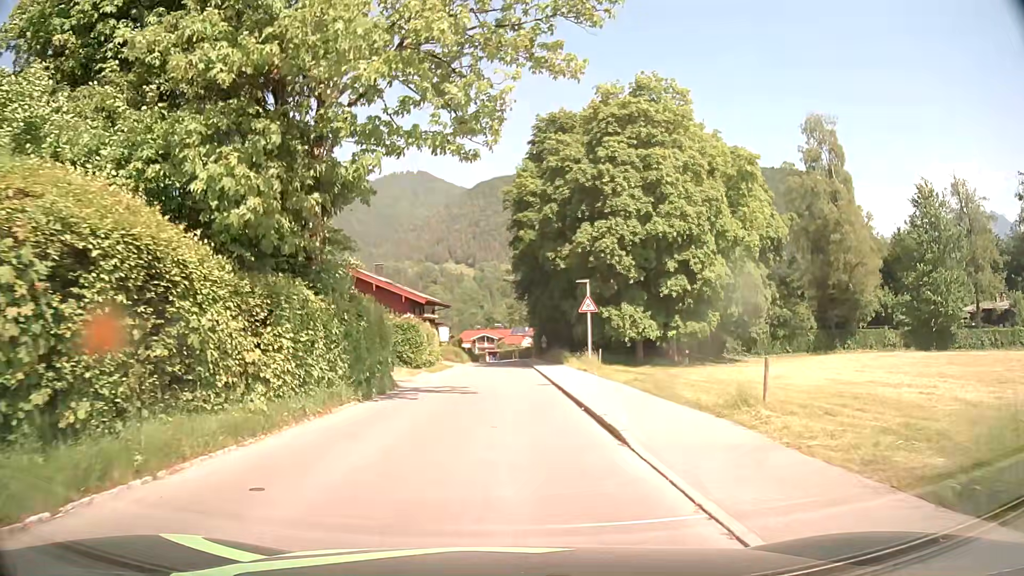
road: tertiary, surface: asphalt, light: Day
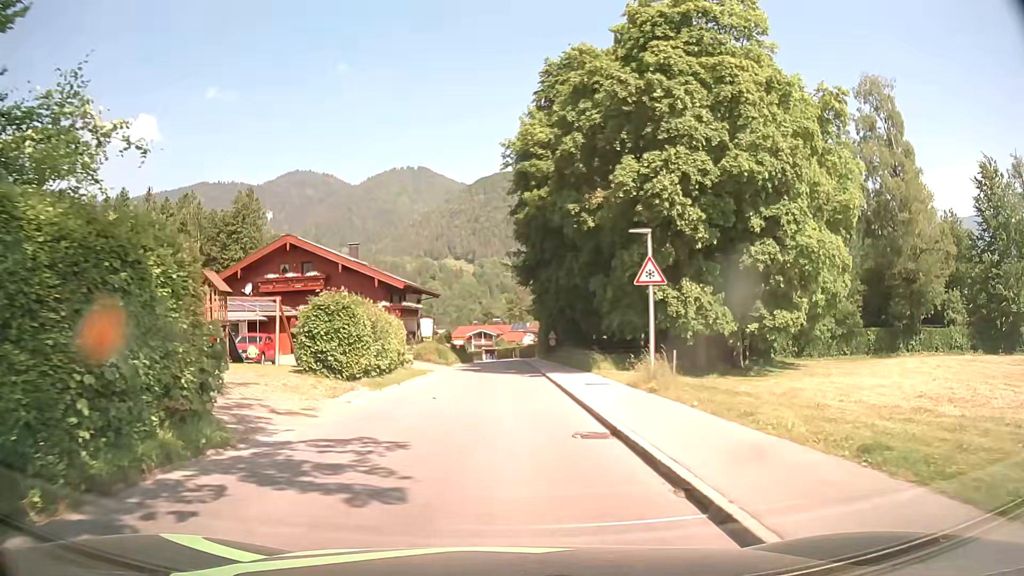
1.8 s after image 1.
(0.0, +13.5) m; 0°
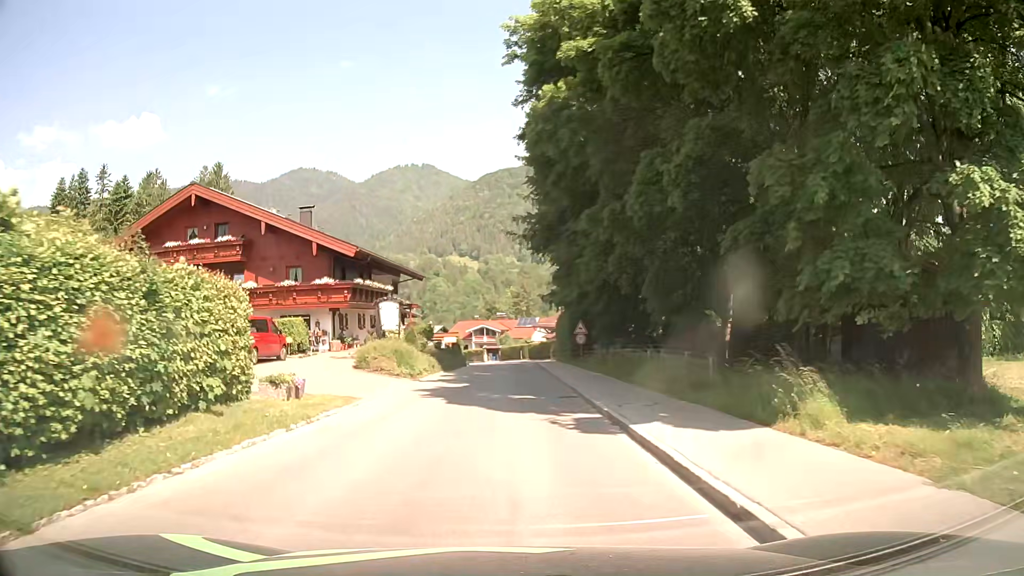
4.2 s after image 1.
(-0.1, +18.1) m; -1°
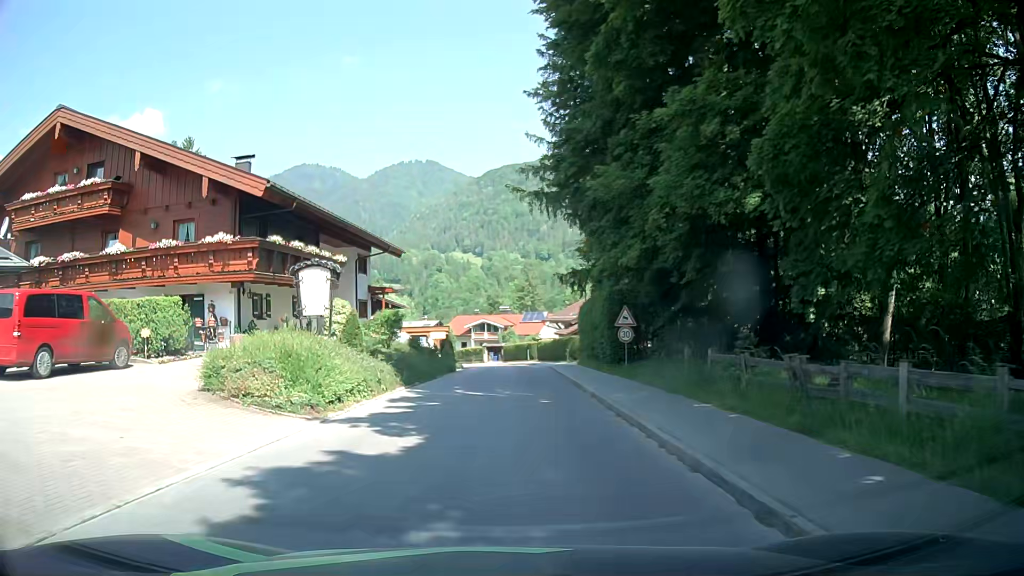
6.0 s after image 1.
(-0.2, +13.5) m; -2°
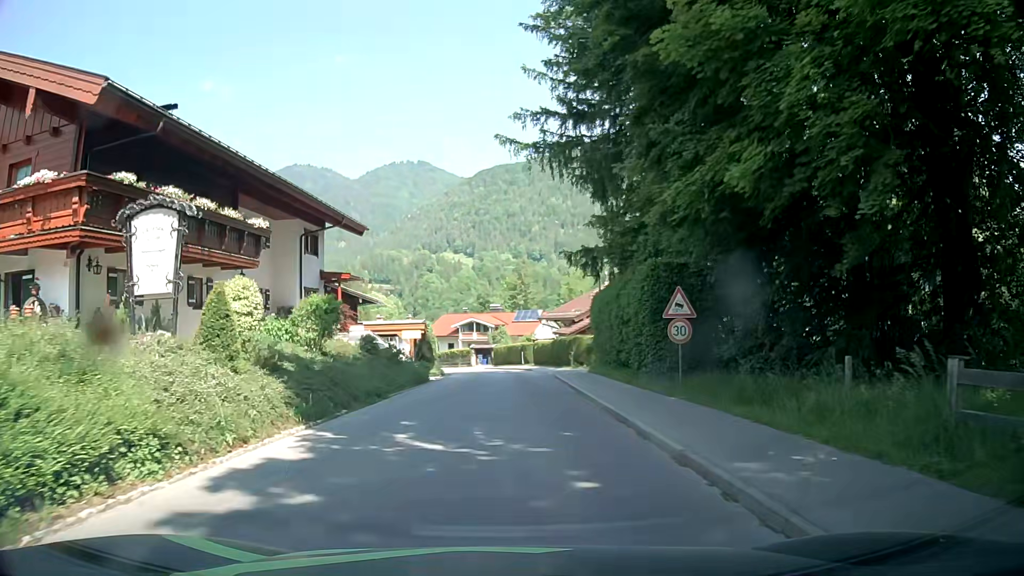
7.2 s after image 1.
(+0.2, +9.1) m; +2°
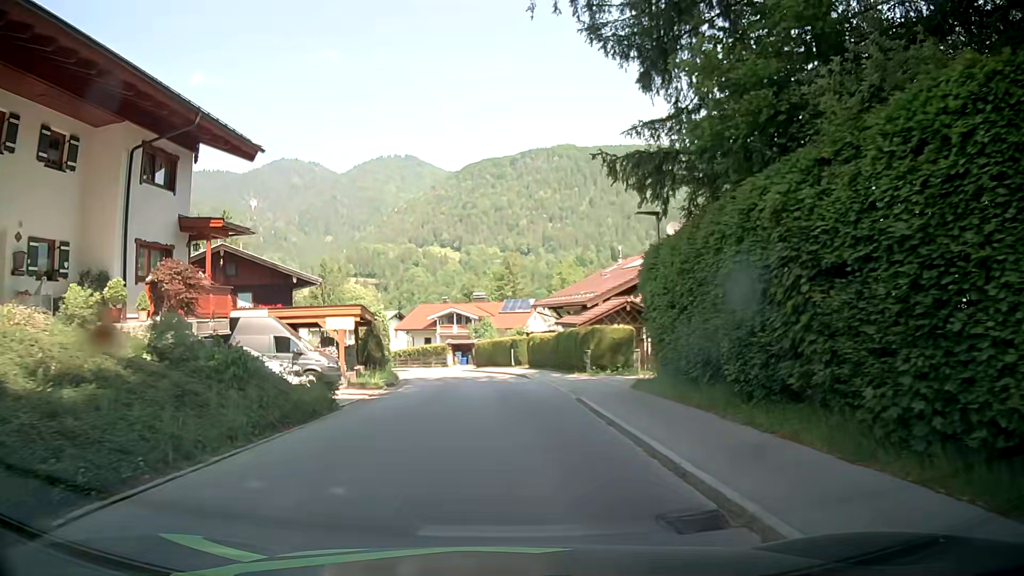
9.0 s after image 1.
(-0.1, +13.6) m; 0°
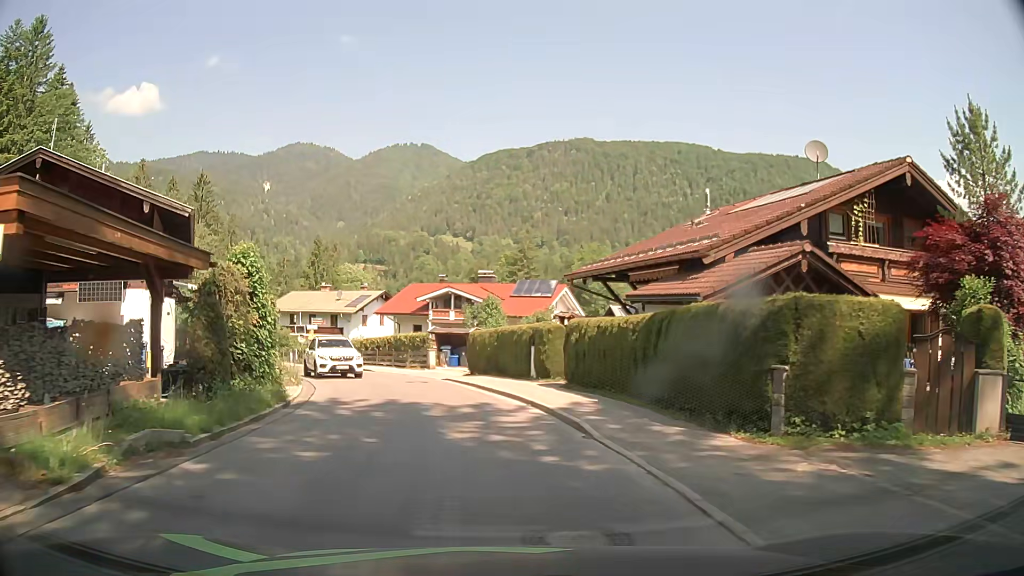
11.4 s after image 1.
(+0.2, +18.2) m; +1°
